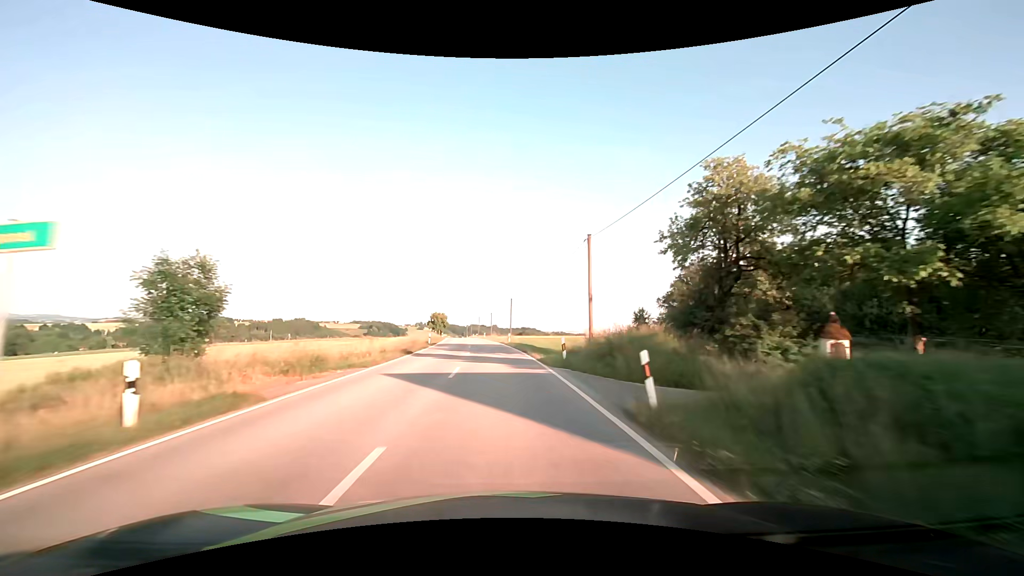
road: secondary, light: Day
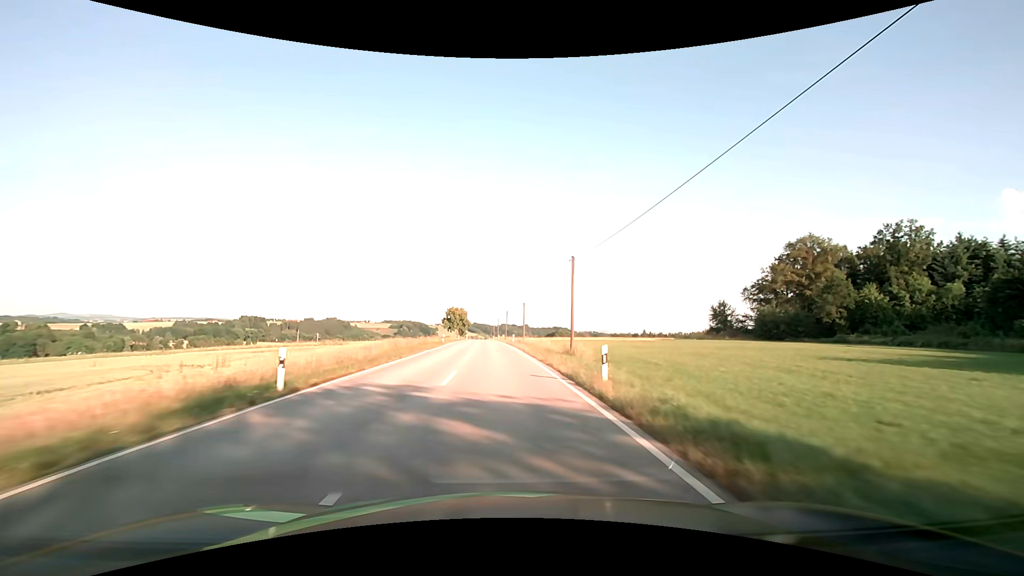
(-1.5, +37.6) m; -4°
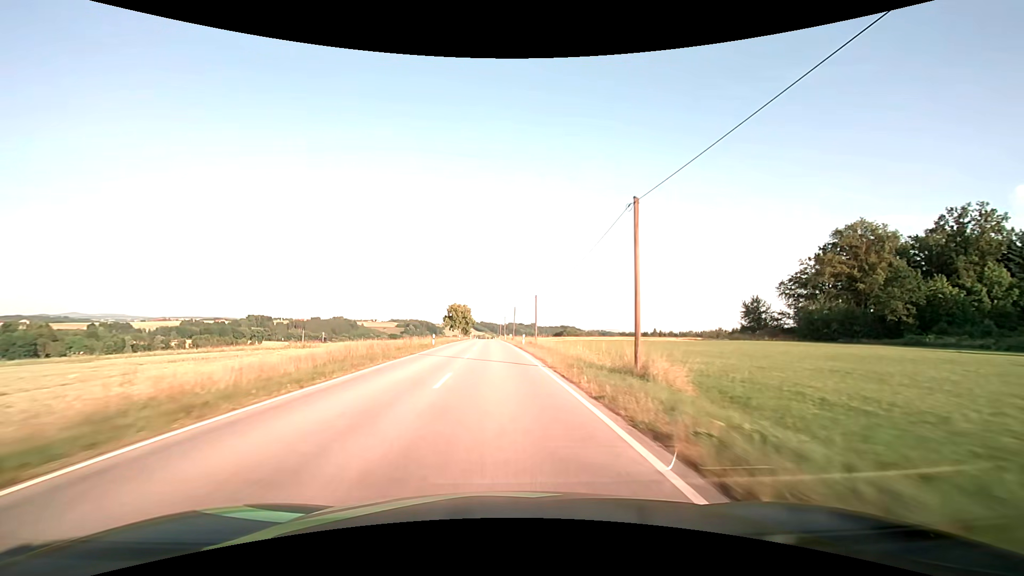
(-0.1, +12.6) m; -1°
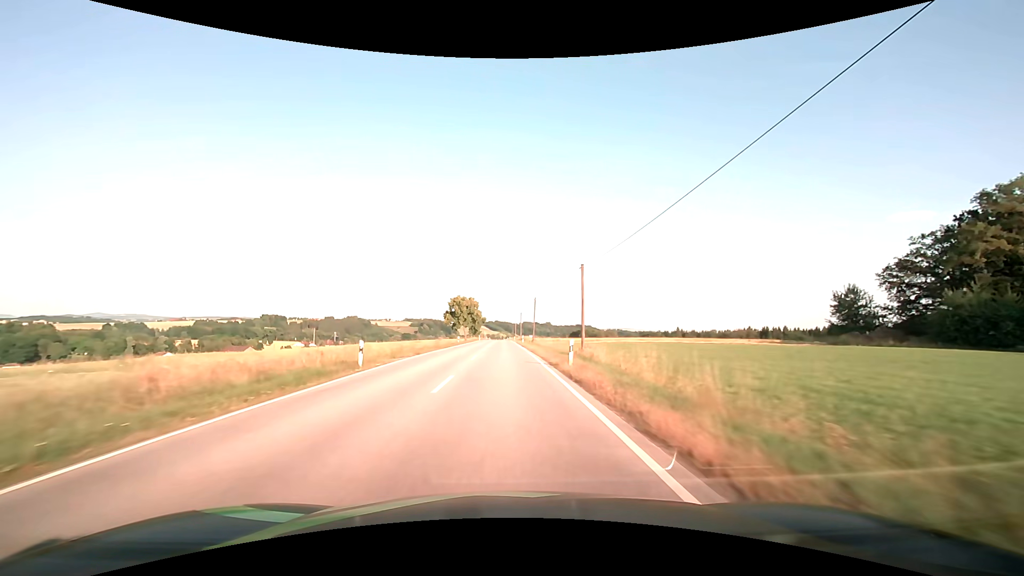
(-0.4, +25.2) m; -2°
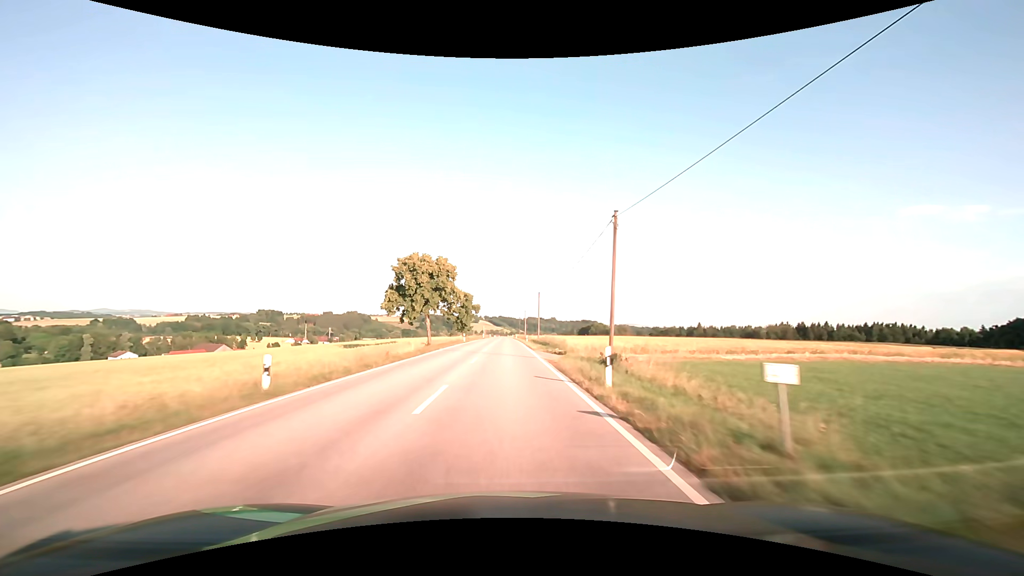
(-0.3, +50.4) m; -1°
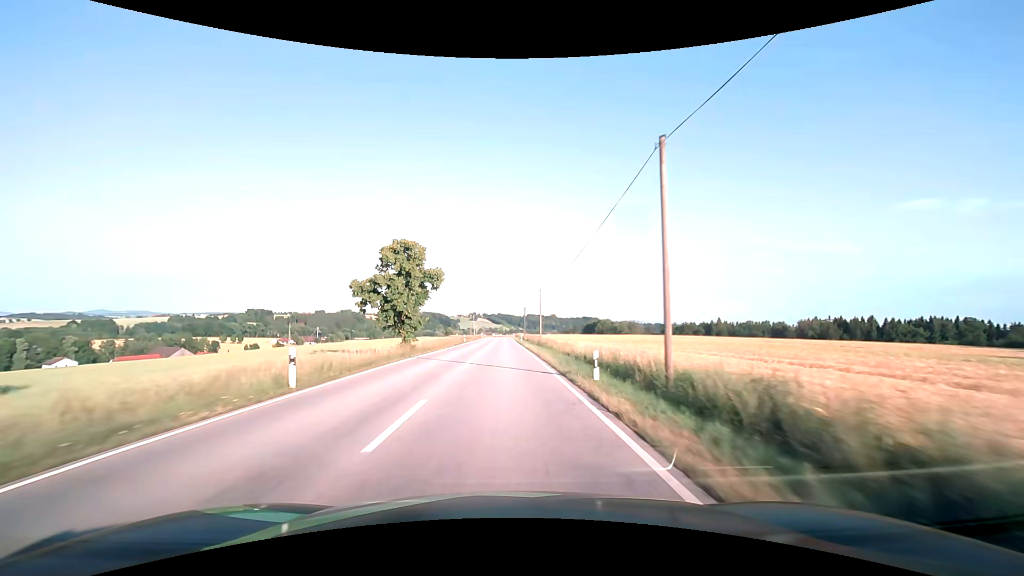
(+0.2, +50.5) m; 0°
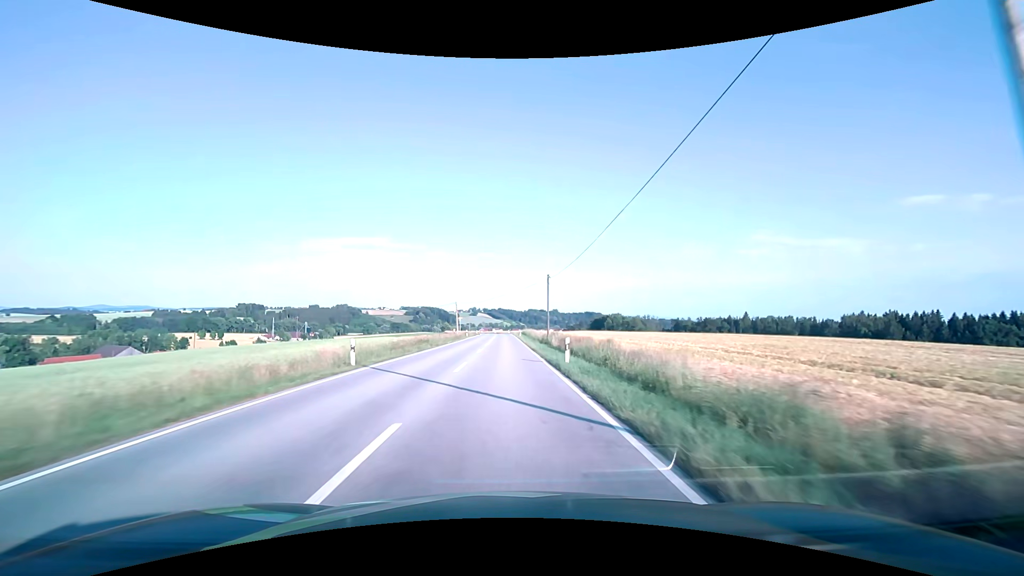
(+0.1, +50.6) m; 0°
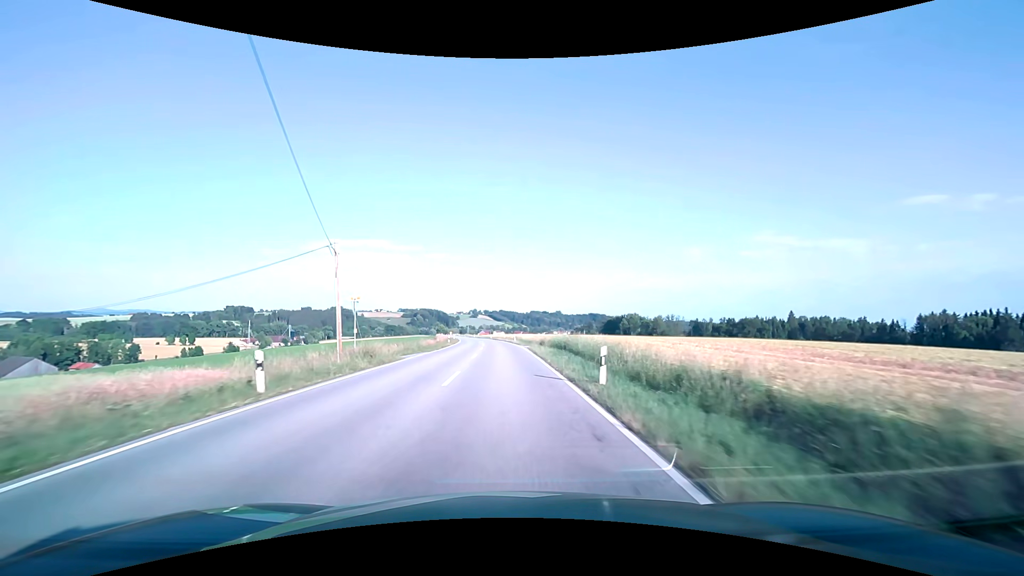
(-0.2, +62.9) m; 0°
(0, +10) (0, +20) (0, +30) (-1, +40) (-1, +50) (-2, +60) (-2, +70) (-3, +80) (-4, +90) (-5, +100) m
